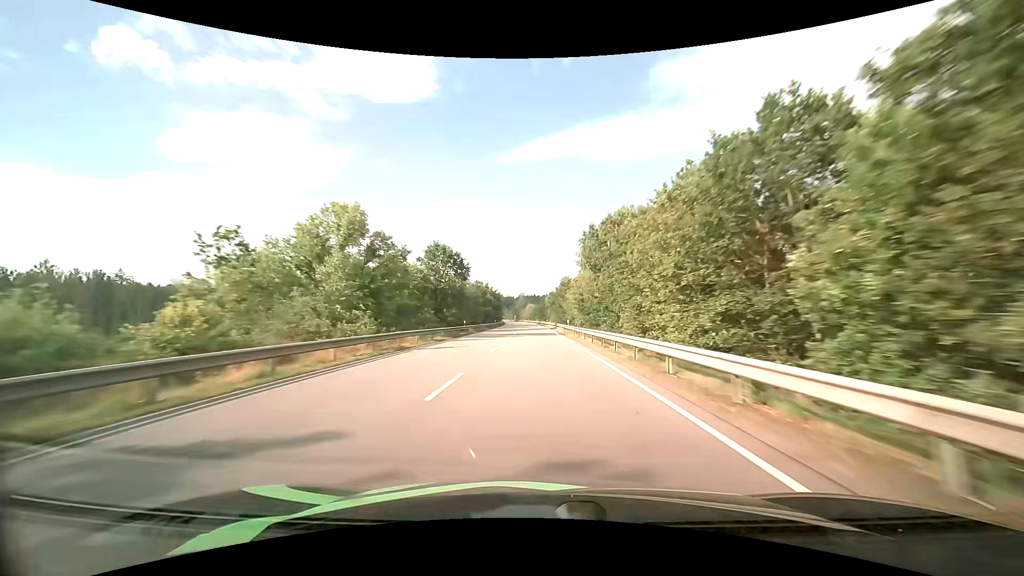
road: primary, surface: asphalt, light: Day
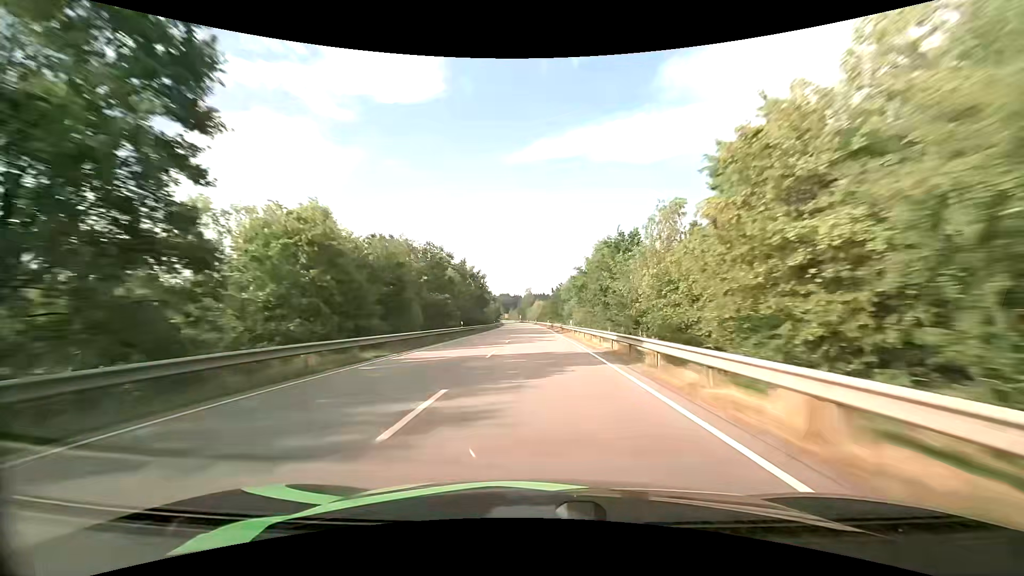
(-0.5, +50.7) m; -1°
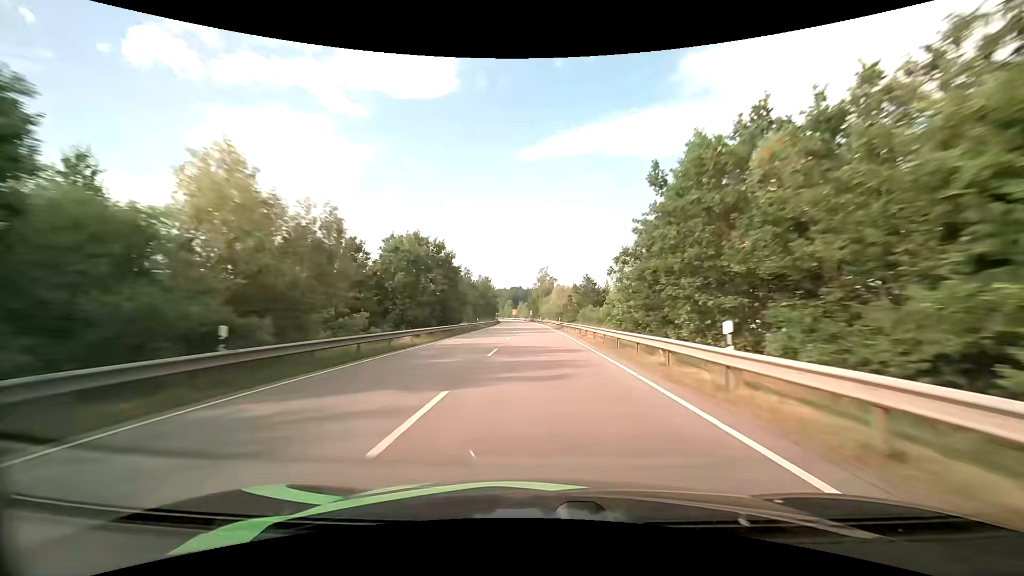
(-1.2, +84.6) m; -2°
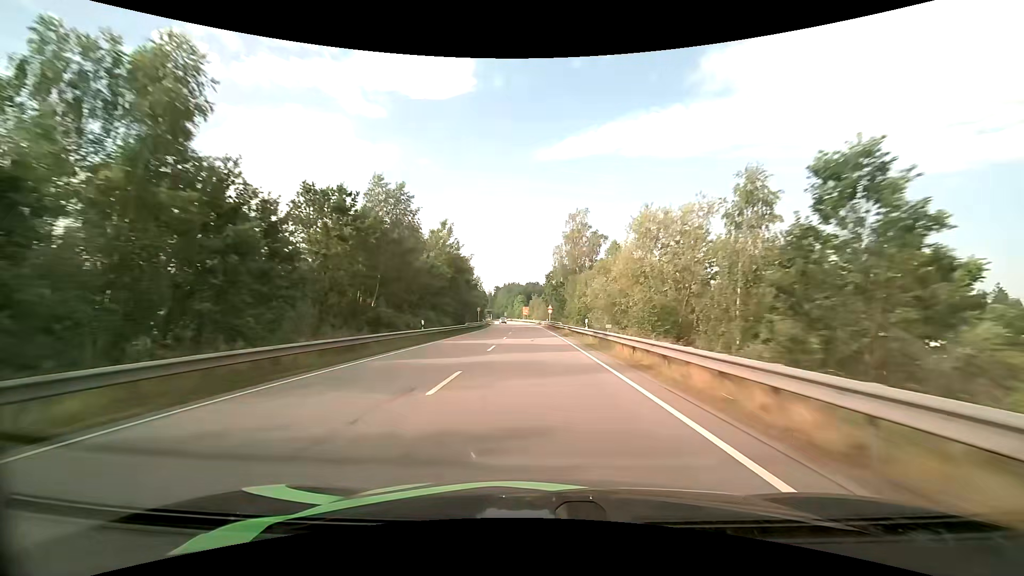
(-1.1, +80.1) m; -2°
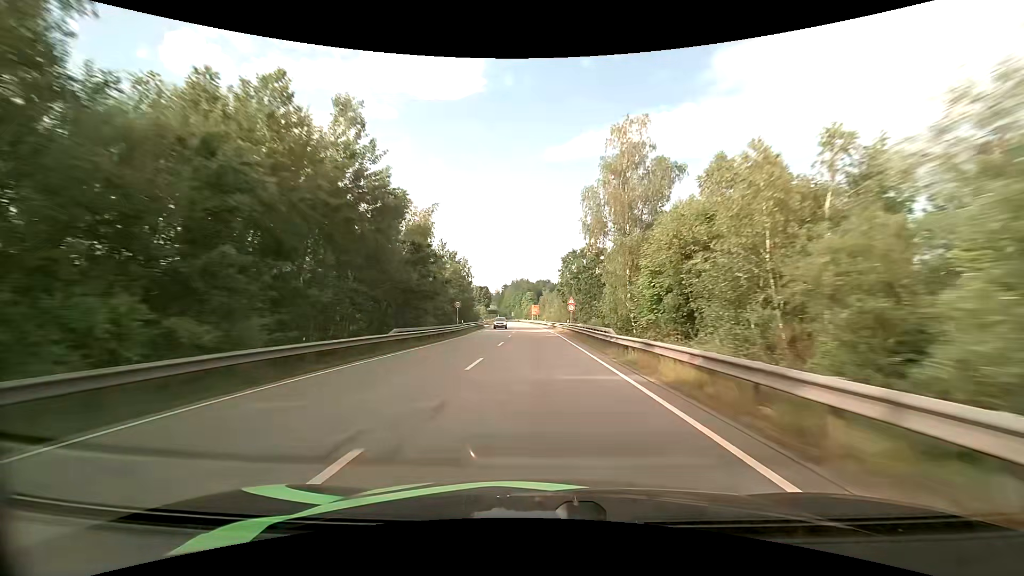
(-0.4, +31.4) m; -1°
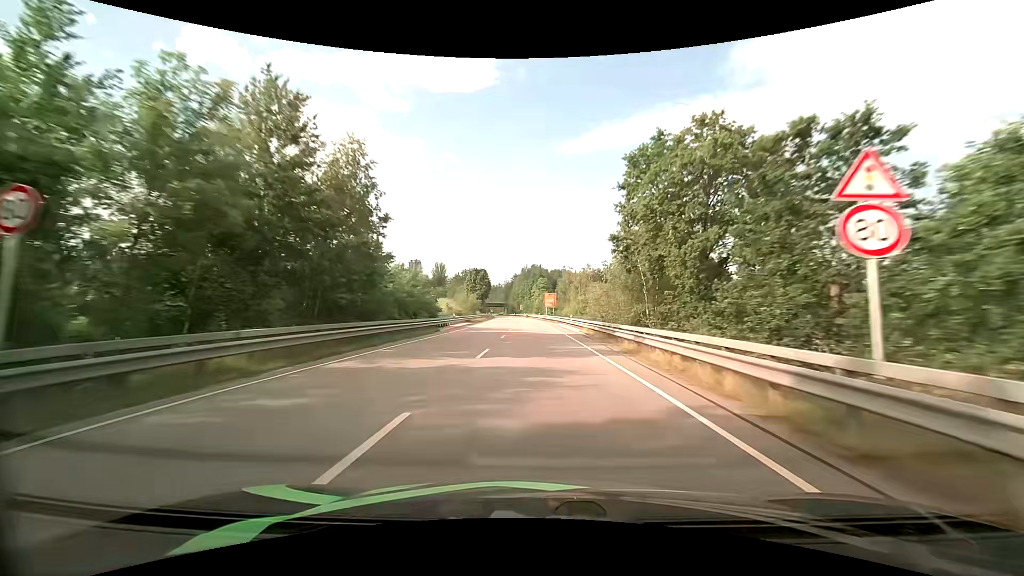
(-0.7, +46.3) m; -1°
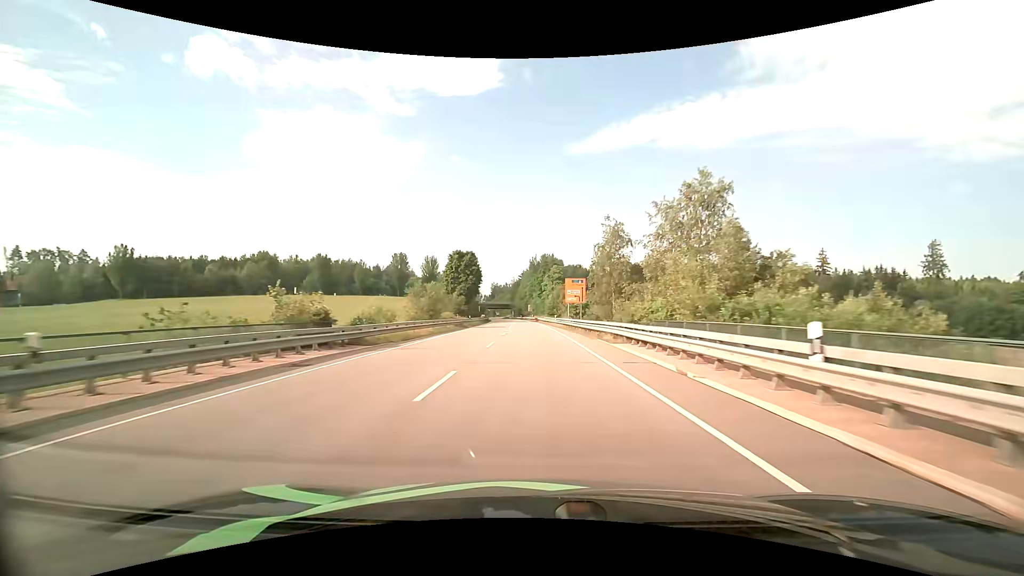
(-0.5, +42.6) m; -2°
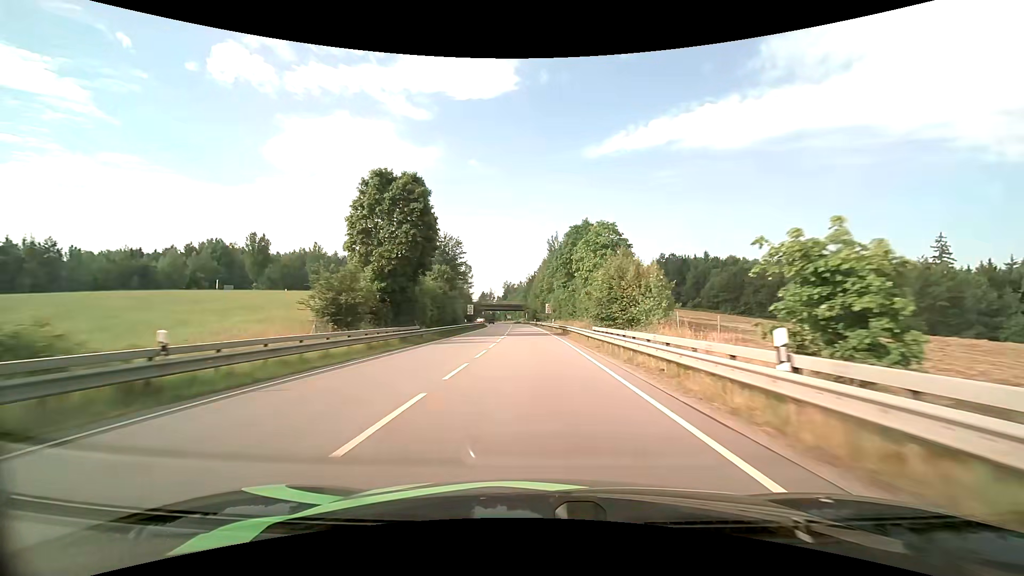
(-0.8, +51.9) m; -2°
(0, +10) (0, +20) (0, +30) (-1, +40) (-1, +50) (-1, +60) (-2, +70) (-2, +80) (-3, +90) (-3, +100) m
